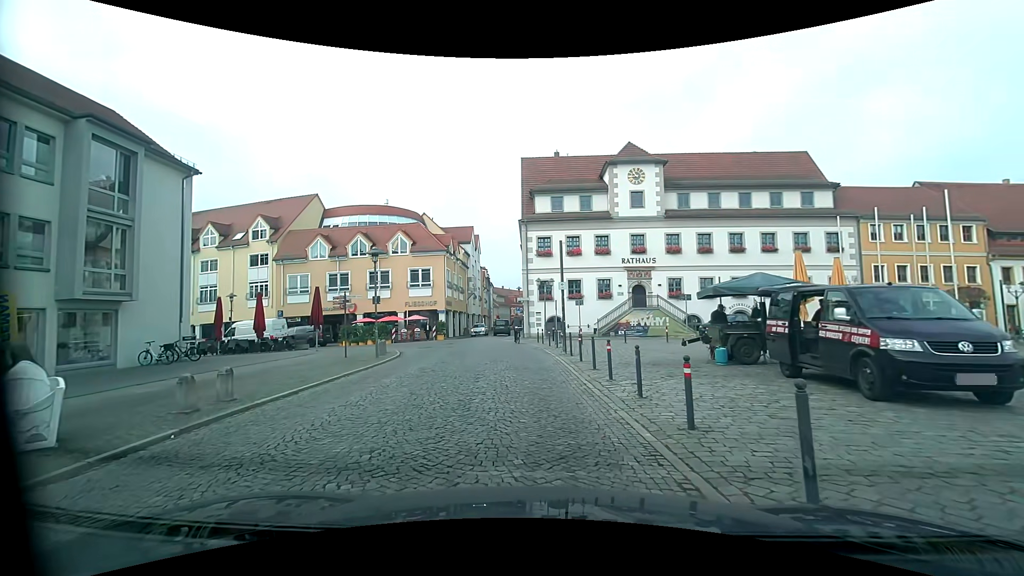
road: residential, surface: sett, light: Day
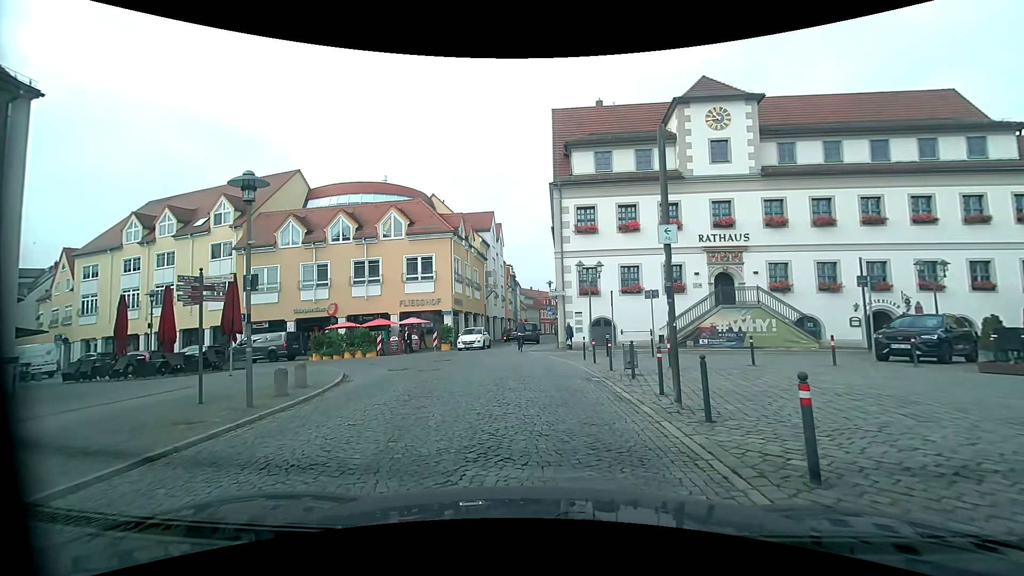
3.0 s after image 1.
(-0.2, +12.0) m; -3°
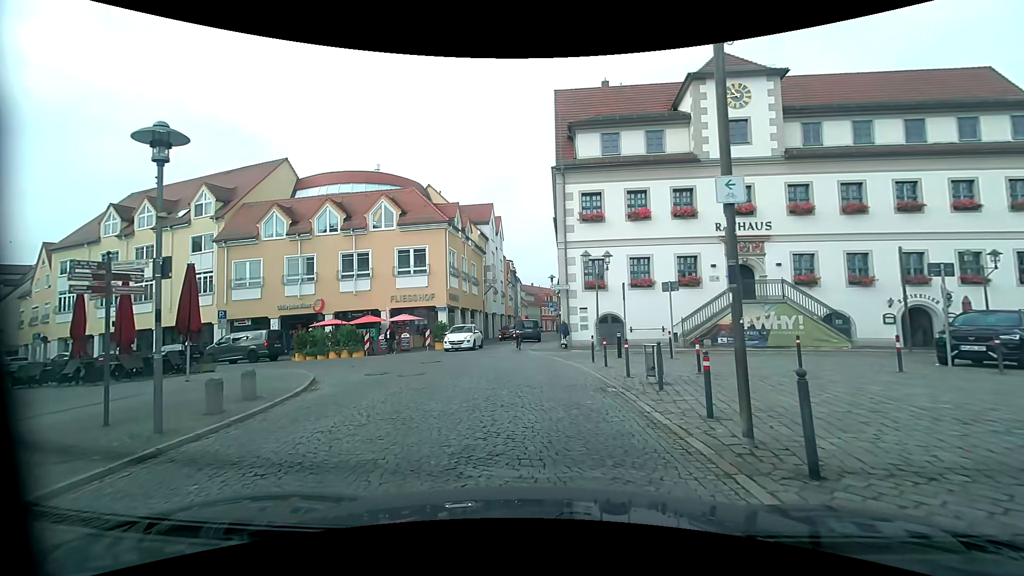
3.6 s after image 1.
(0.0, +2.5) m; -1°
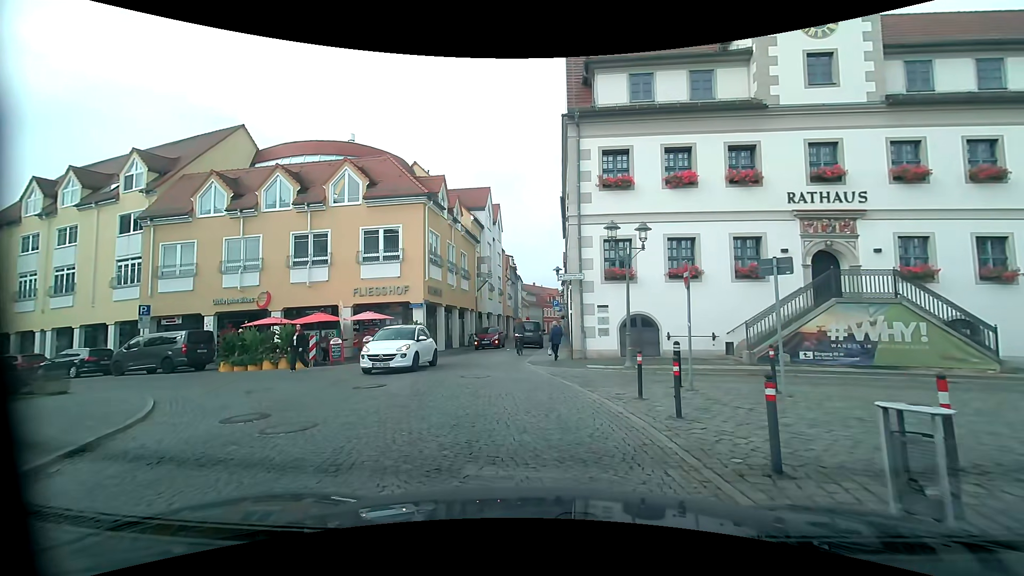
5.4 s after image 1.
(+0.1, +7.1) m; +1°
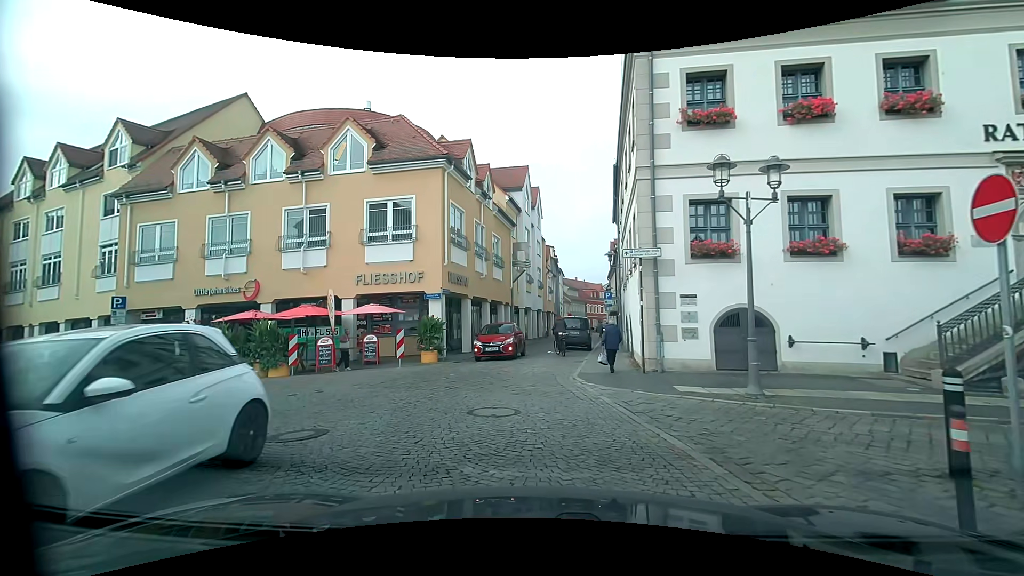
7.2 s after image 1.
(-0.2, +5.6) m; -5°
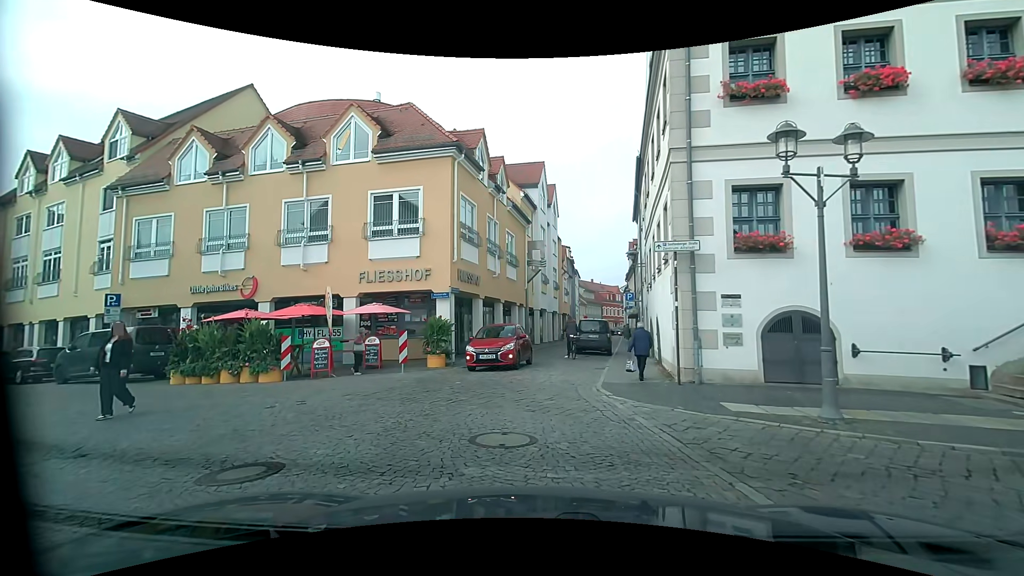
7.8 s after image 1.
(0.0, +1.6) m; -1°
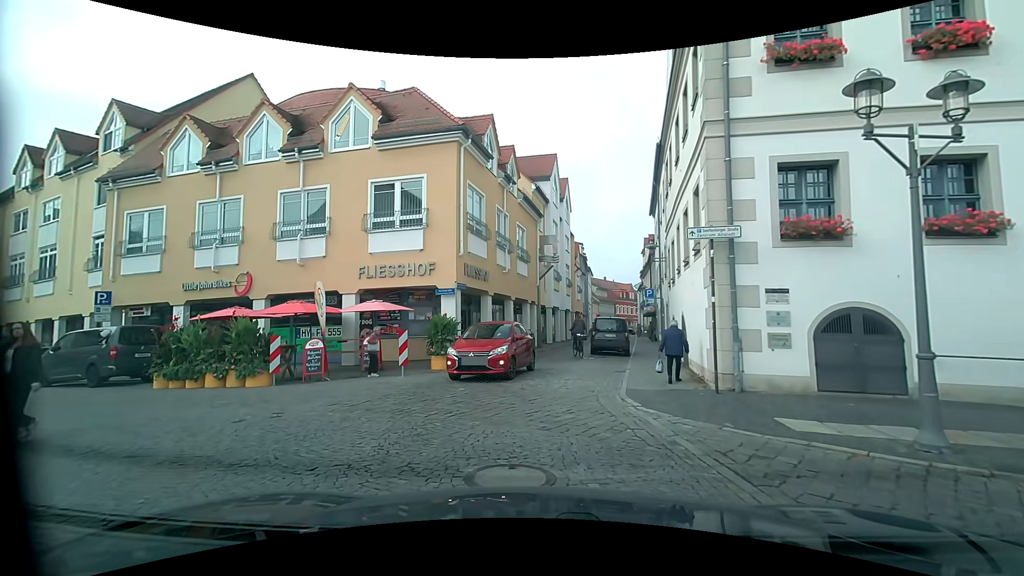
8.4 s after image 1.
(0.0, +1.4) m; 0°
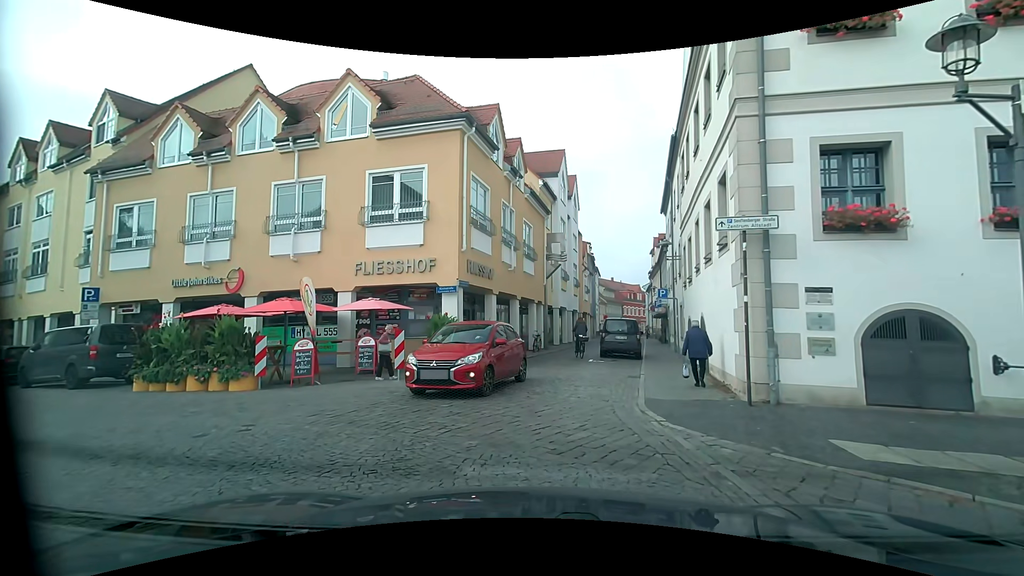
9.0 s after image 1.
(-0.1, +1.0) m; 0°
